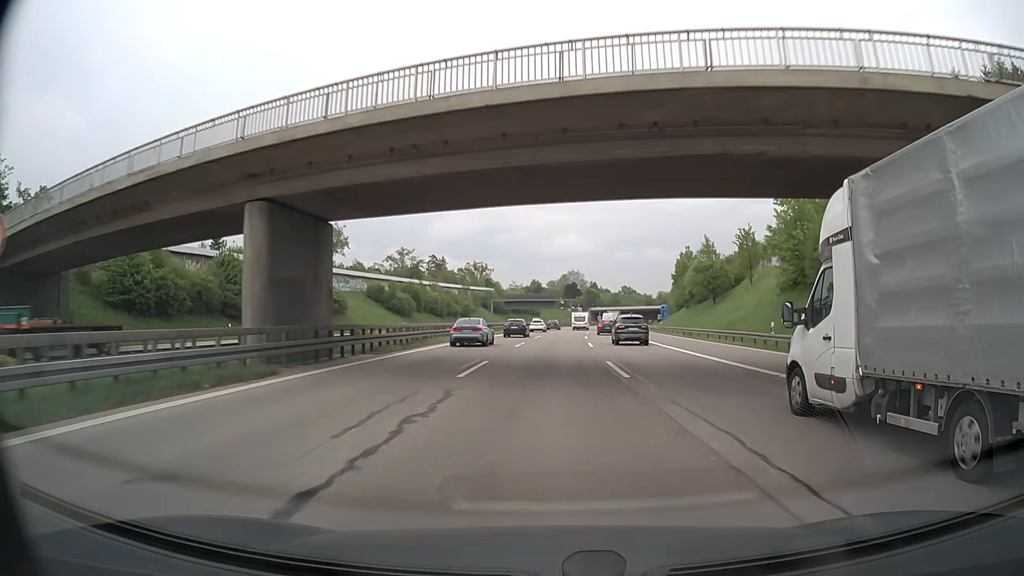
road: motorway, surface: asphalt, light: Day
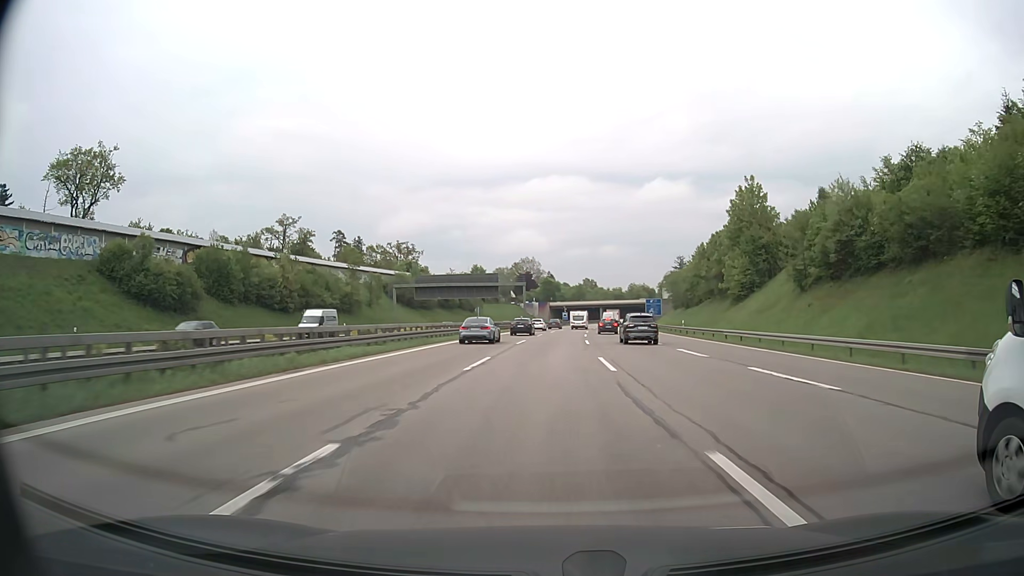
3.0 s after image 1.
(+2.6, +70.6) m; +4°
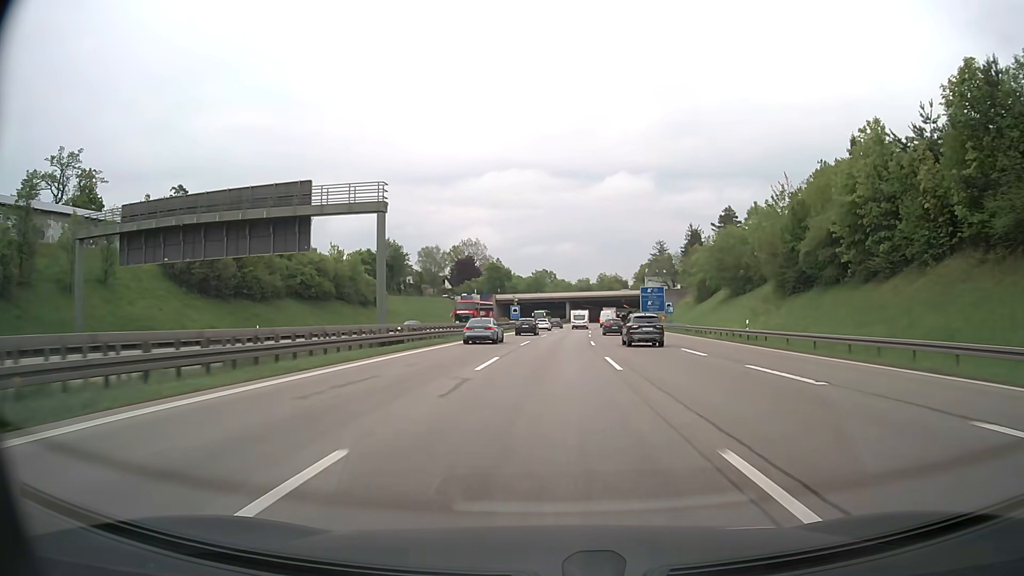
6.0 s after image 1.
(+2.5, +71.3) m; +4°
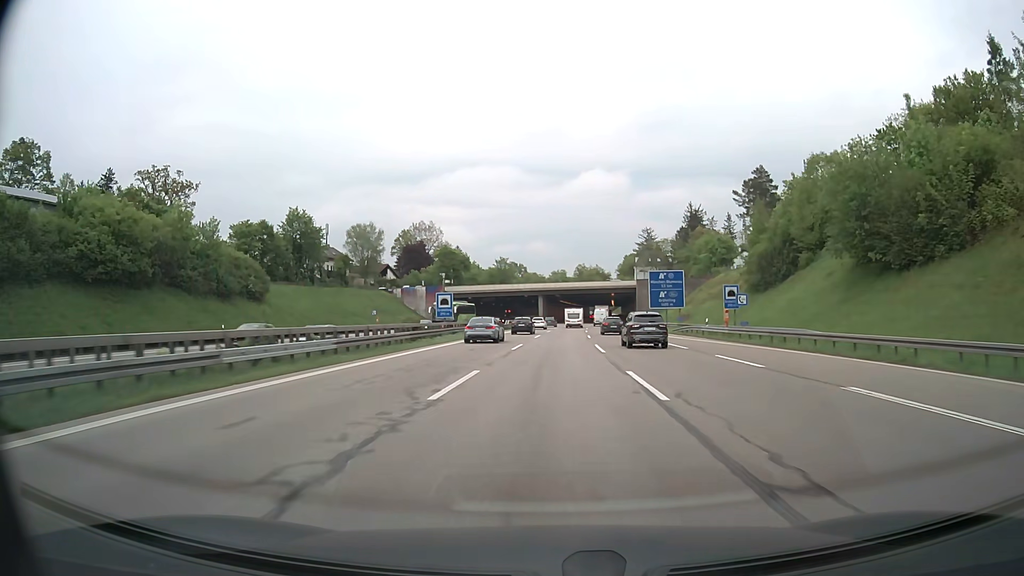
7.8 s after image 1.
(+0.9, +43.1) m; +2°
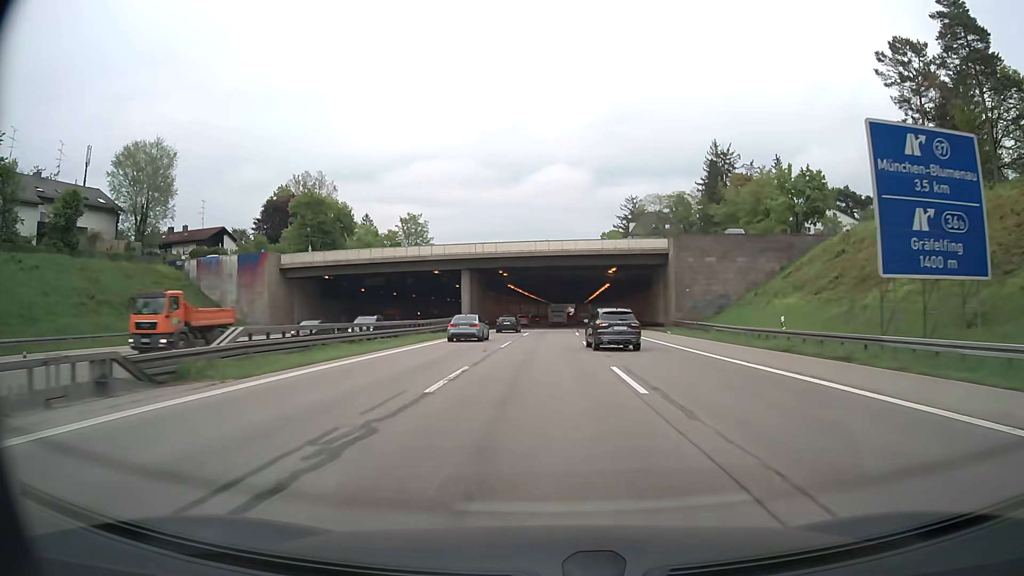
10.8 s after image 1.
(+2.4, +71.6) m; +4°
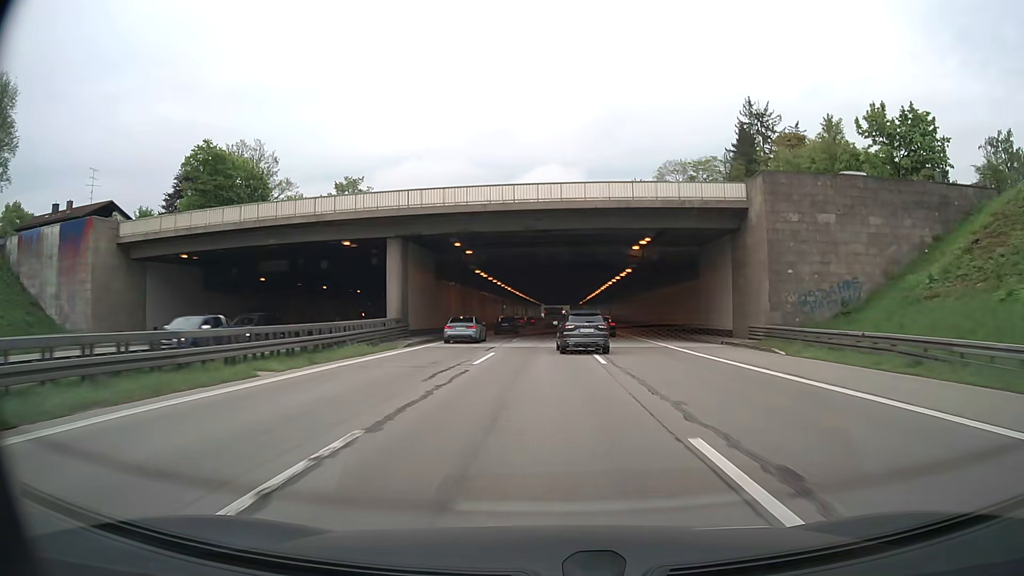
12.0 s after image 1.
(+0.1, +28.0) m; +1°
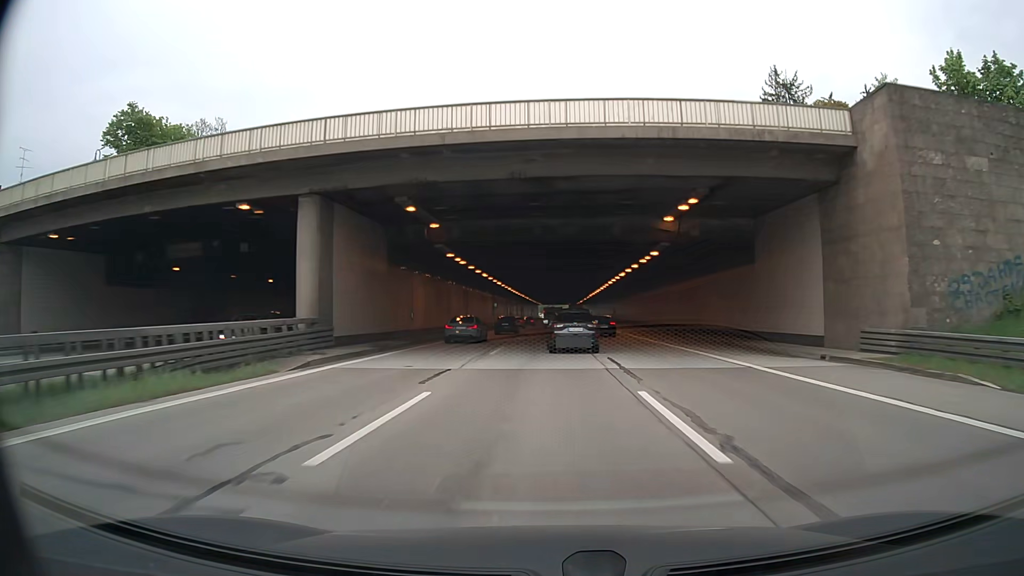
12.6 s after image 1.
(+0.1, +13.9) m; 0°
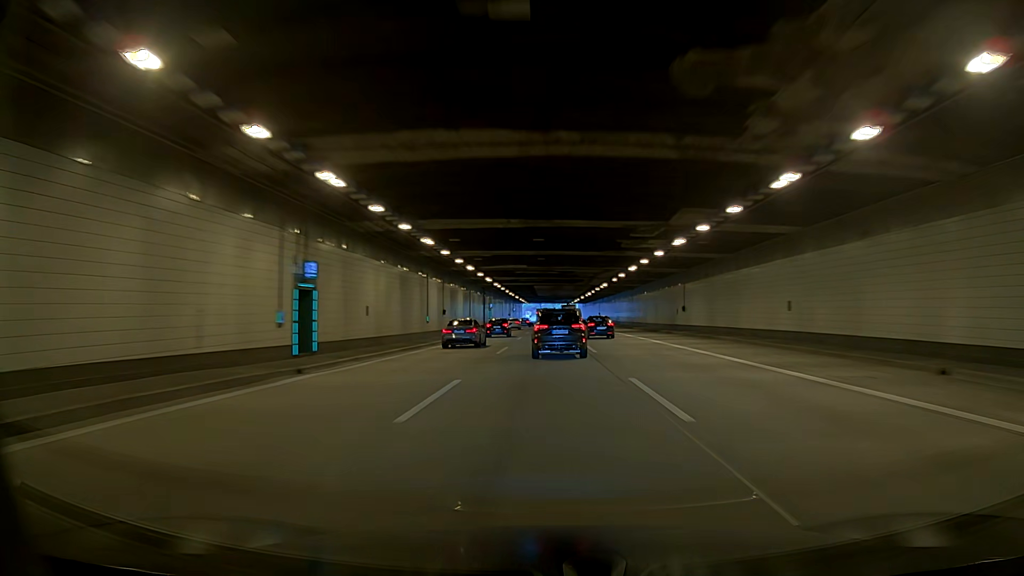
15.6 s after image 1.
(+0.1, +69.8) m; -1°
(0, +10) (0, +20) (+1, +30) (+1, +40) (+1, +50) (+1, +60) (+1, +70) (+1, +80) (+1, +90) (+1, +100) m
